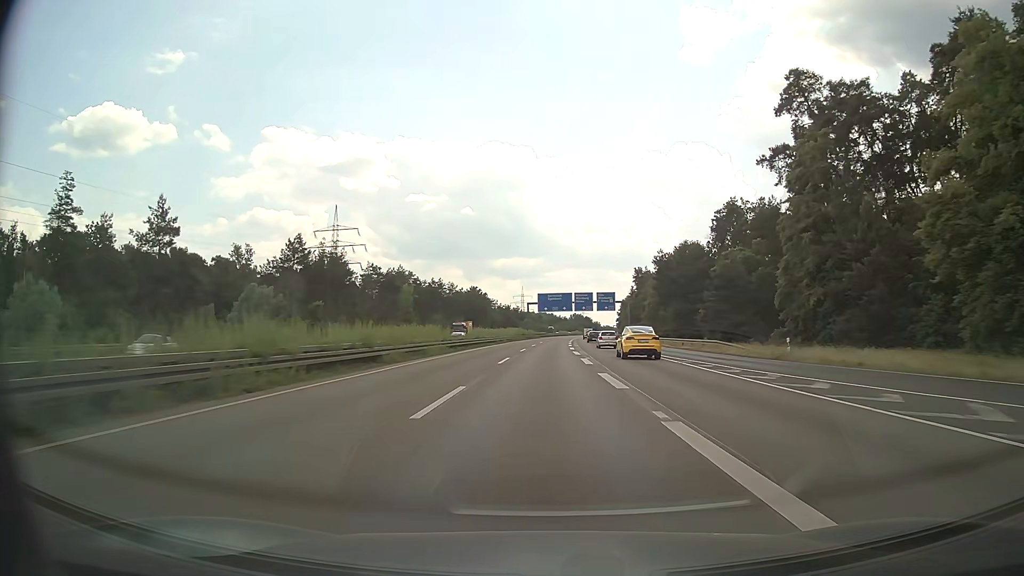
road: motorway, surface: asphalt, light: Day
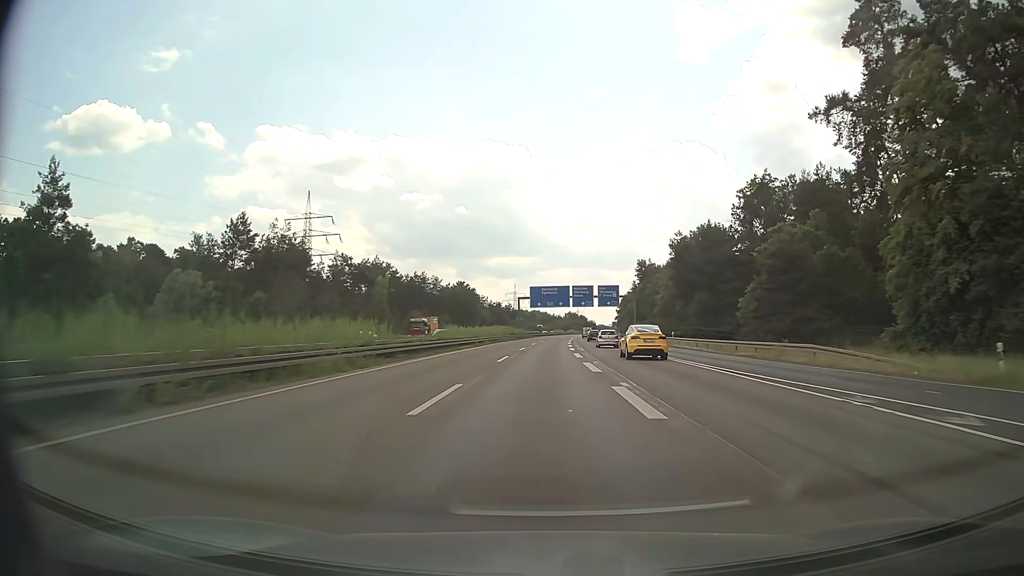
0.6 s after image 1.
(+0.1, +18.1) m; +1°
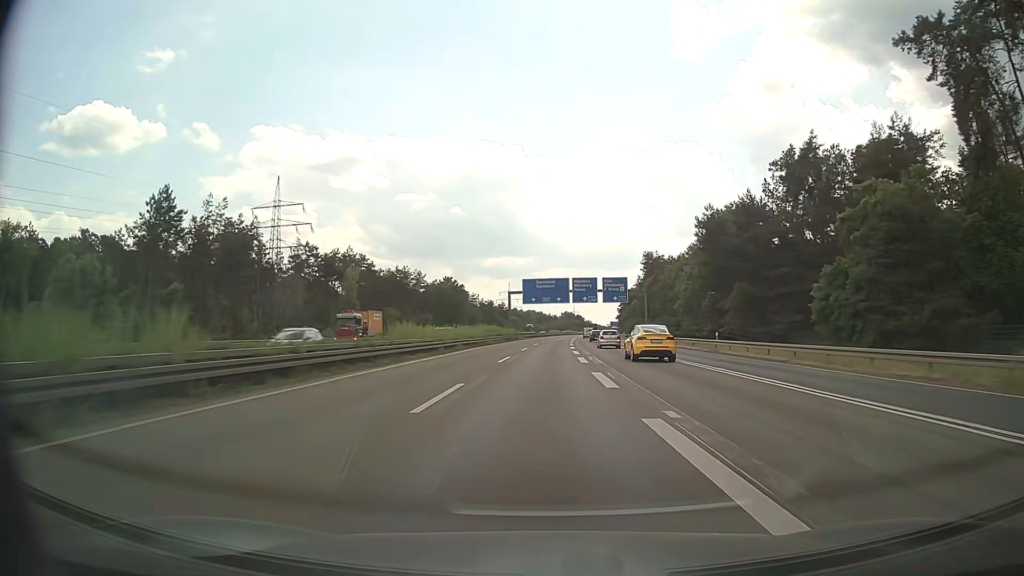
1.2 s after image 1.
(+0.1, +18.1) m; 0°
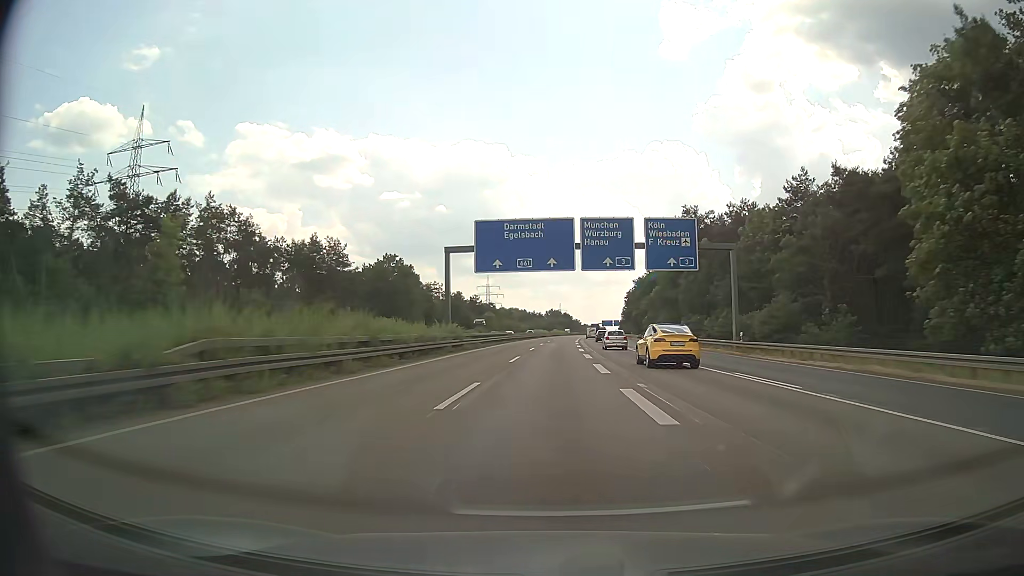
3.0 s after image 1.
(+0.6, +54.1) m; +1°
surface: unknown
(0, +10) (0, +20) (0, +30) (+1, +40) (+1, +50) (+1, +60) (+2, +70) (+2, +80) (+3, +90) (+3, +100) m
